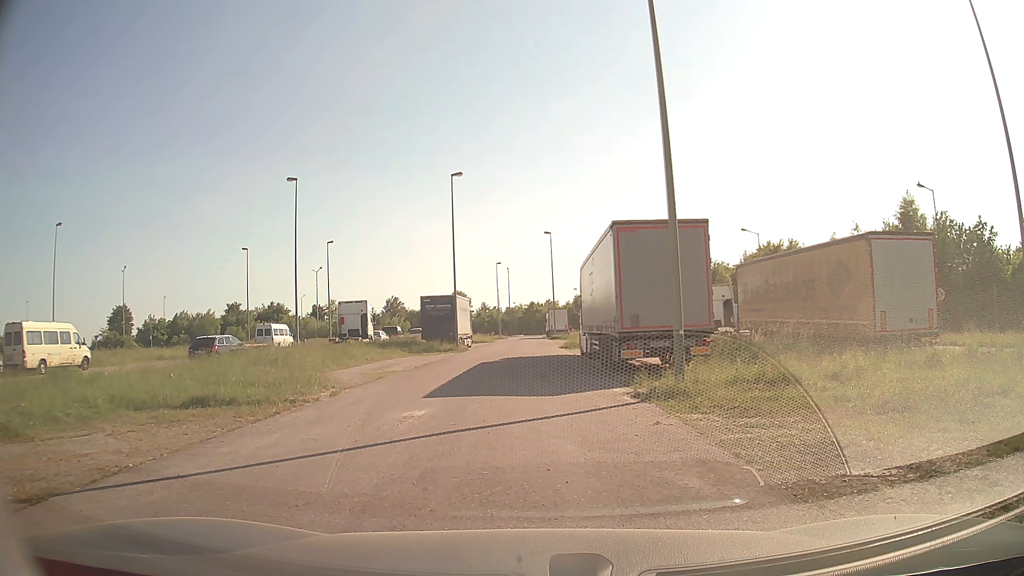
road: service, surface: asphalt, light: Day
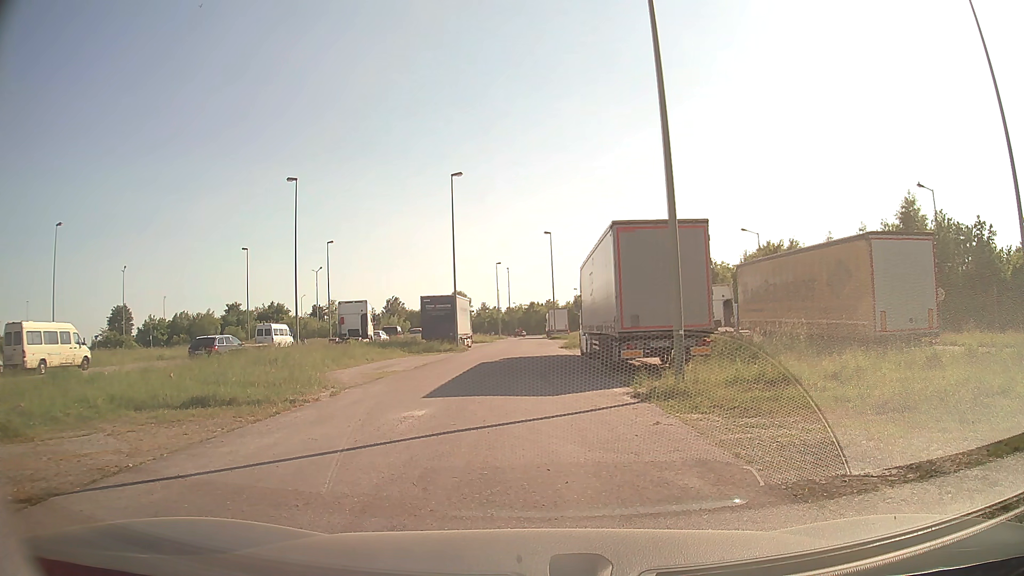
(0.0, 0.0) m; 0°
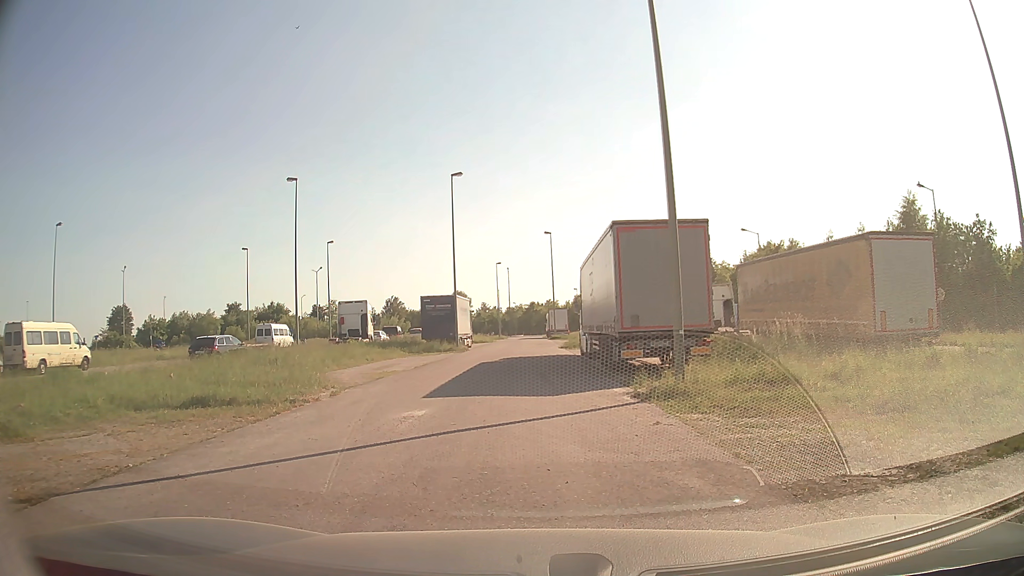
(0.0, 0.0) m; 0°
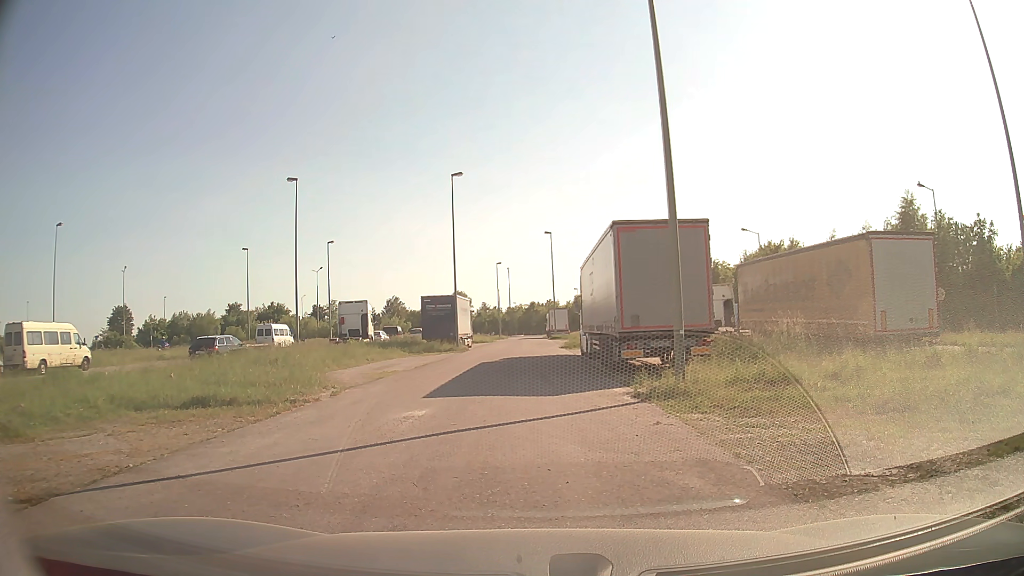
(0.0, 0.0) m; 0°
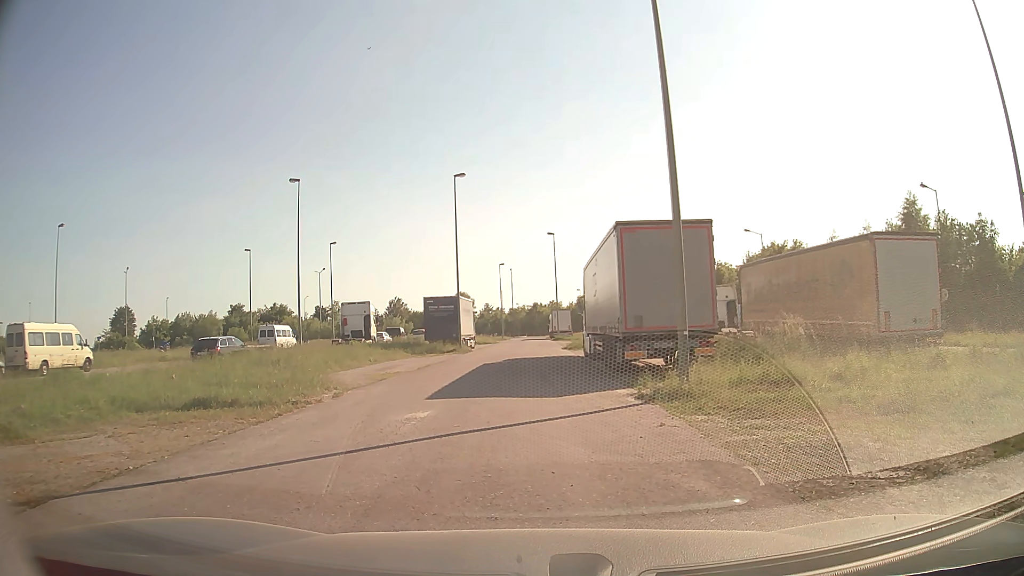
(0.0, 0.0) m; 0°
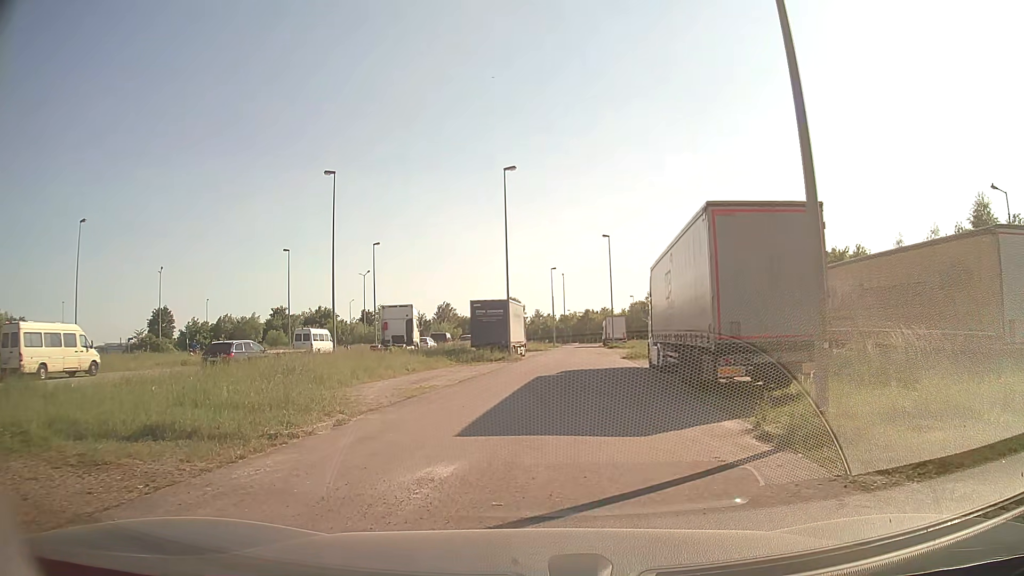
(-0.2, +4.0) m; -4°
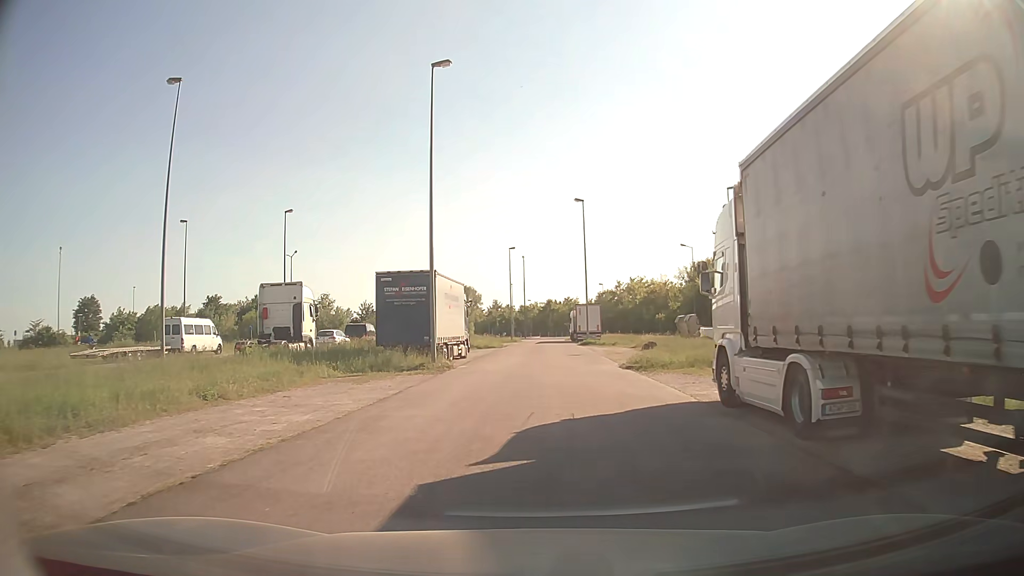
(+0.6, +17.1) m; +4°
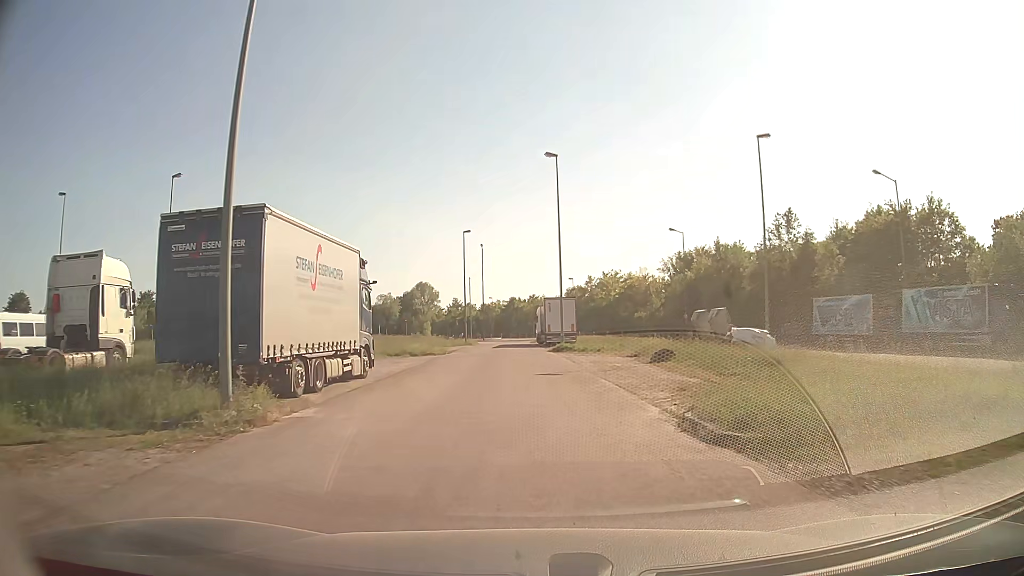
(+0.4, +15.2) m; +3°
